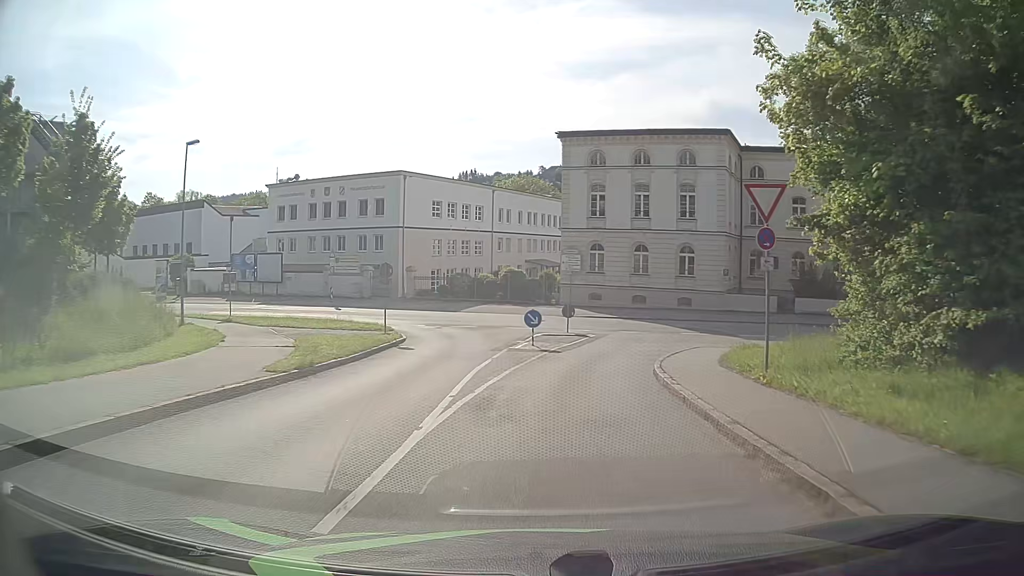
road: tertiary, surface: asphalt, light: Day
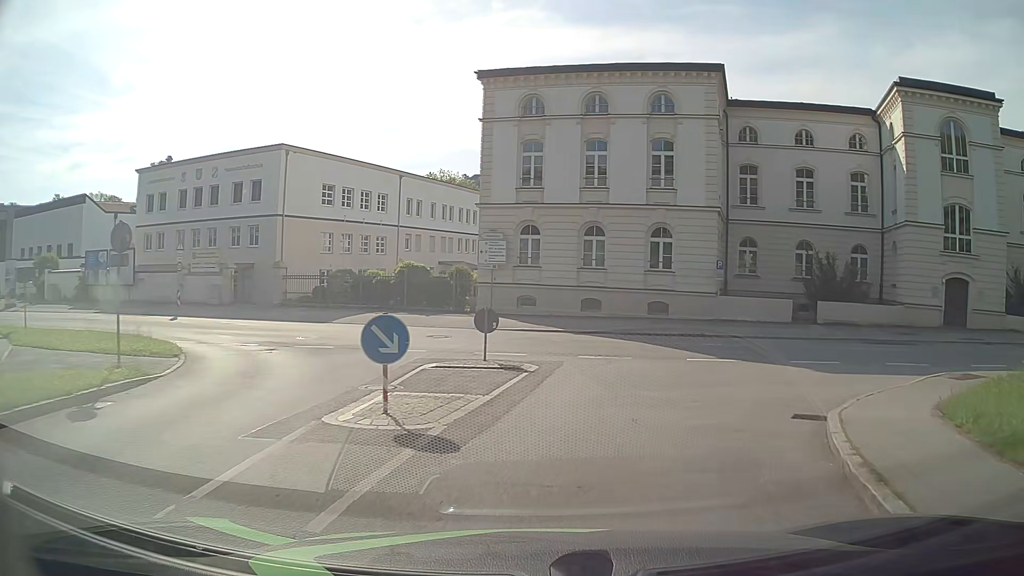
(+0.6, +13.9) m; +7°
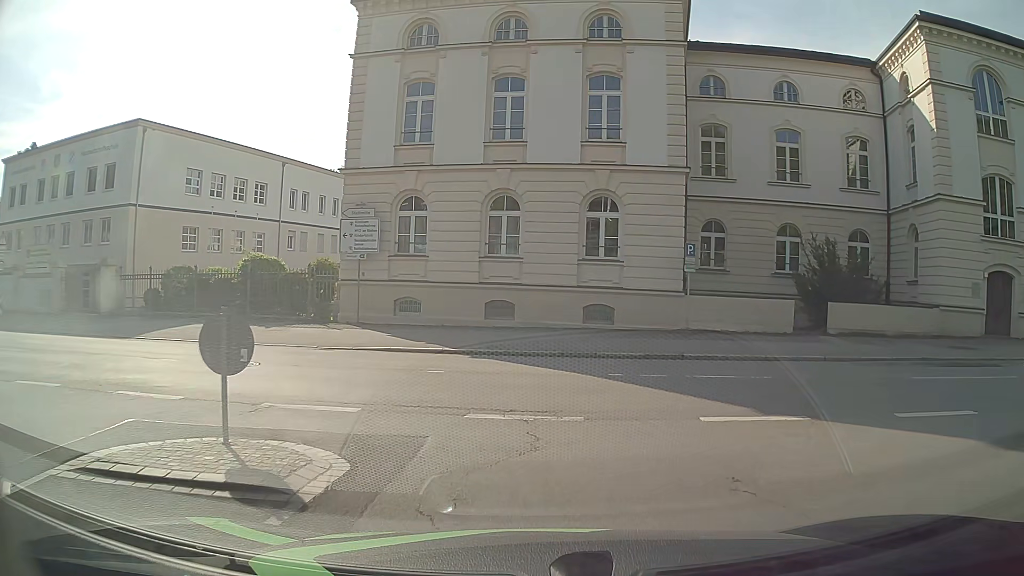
(+0.6, +9.7) m; +7°
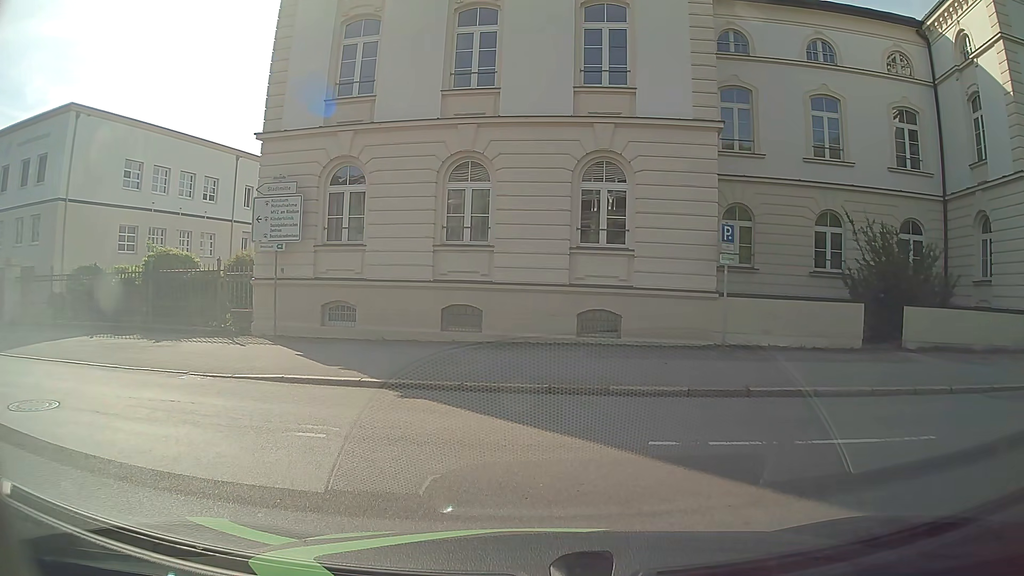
(0.0, +5.6) m; -1°
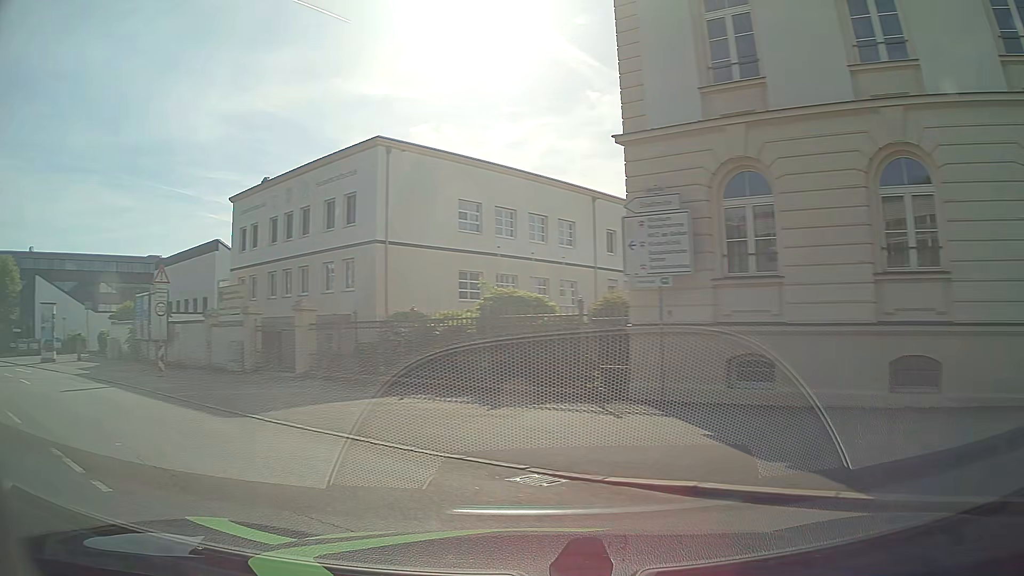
(-1.0, +5.1) m; -31°
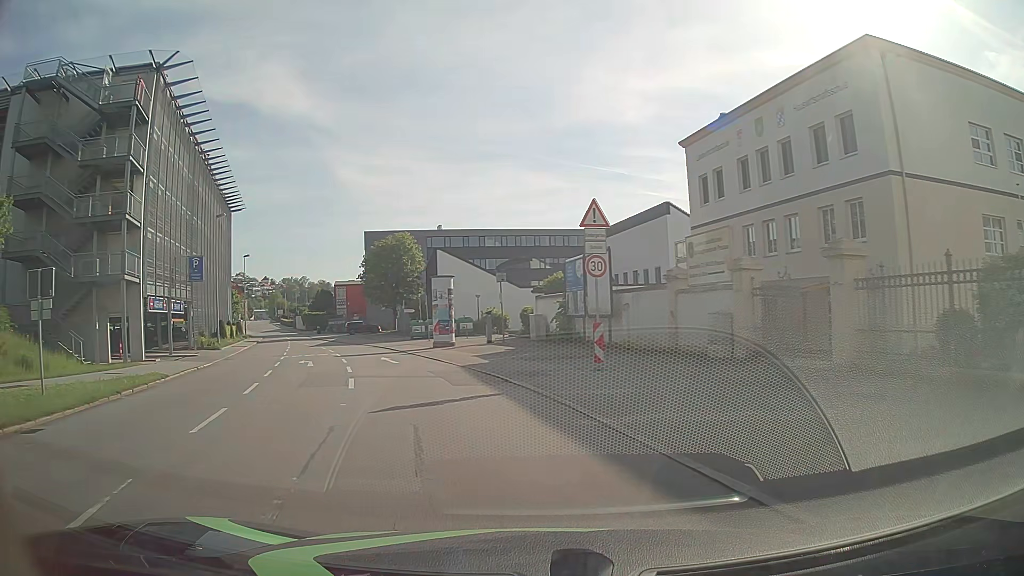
(-3.7, +9.3) m; -38°
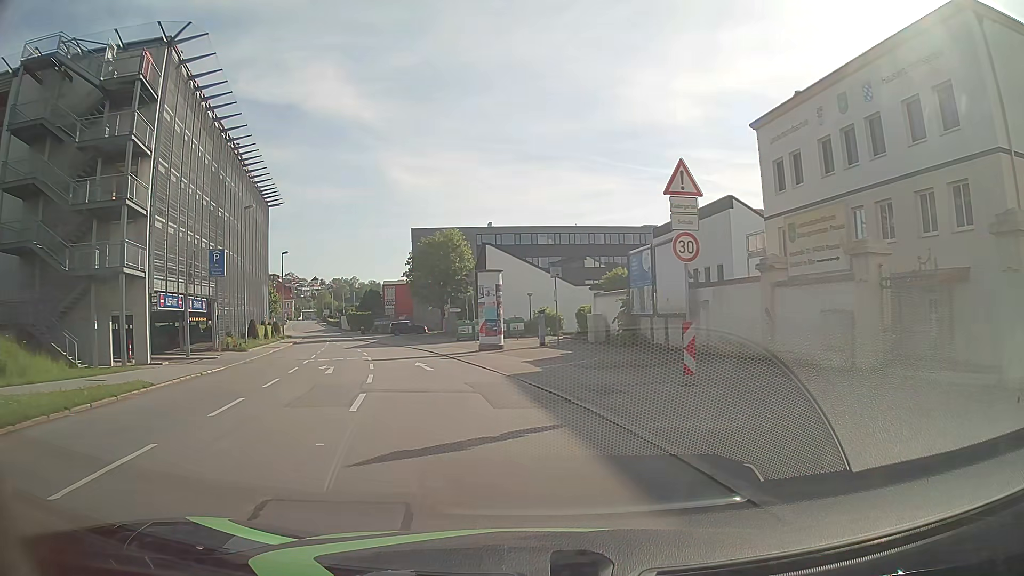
(-0.1, +4.4) m; -3°
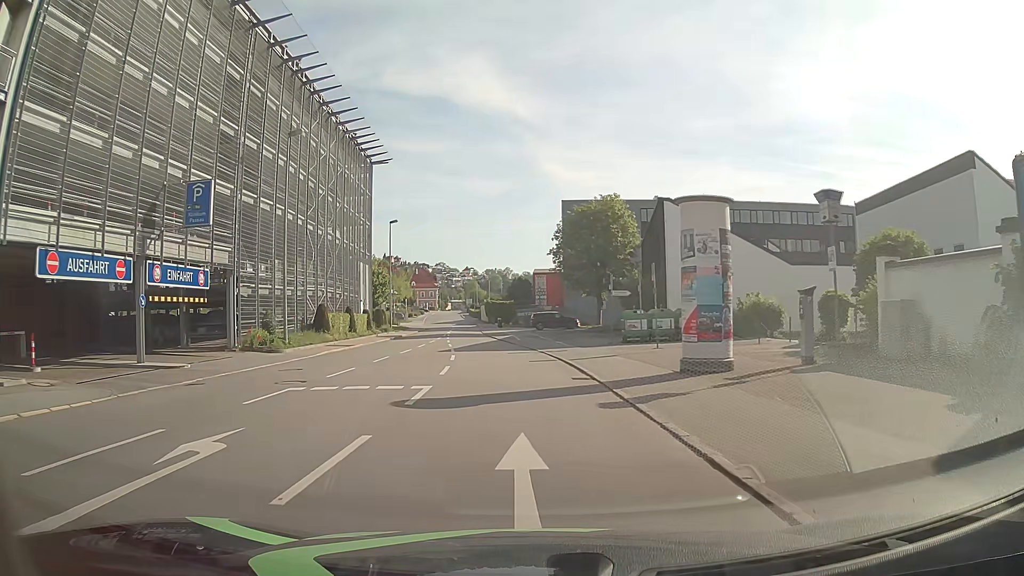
(-2.2, +18.3) m; -12°
(0, +10) (-1, +20) (-2, +30) (-3, +40) (-5, +50) (-6, +60) (-7, +70) (-8, +80) (-10, +89) (-11, +99) m
